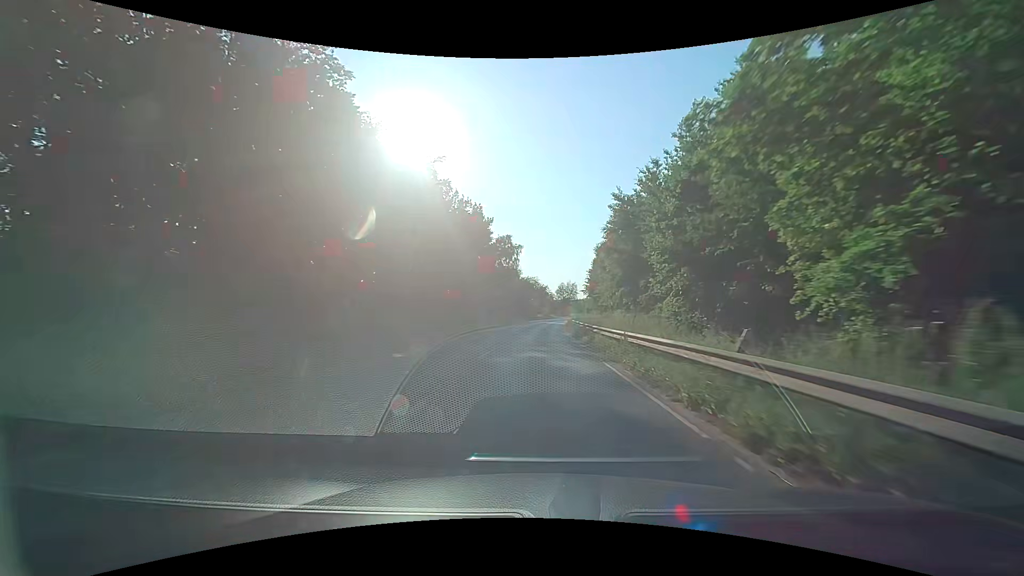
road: secondary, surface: asphalt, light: Day
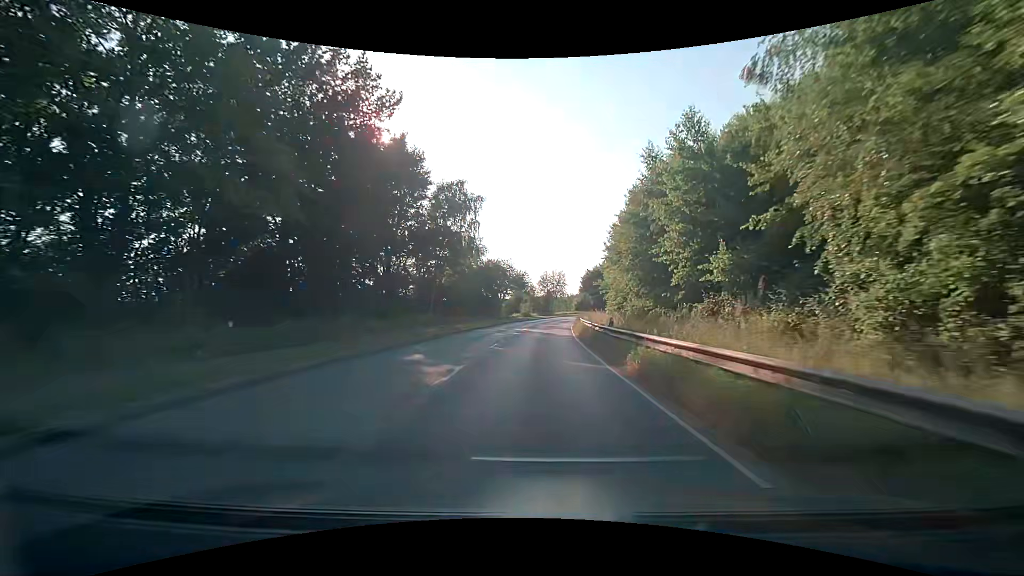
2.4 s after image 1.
(+1.0, +40.8) m; +3°
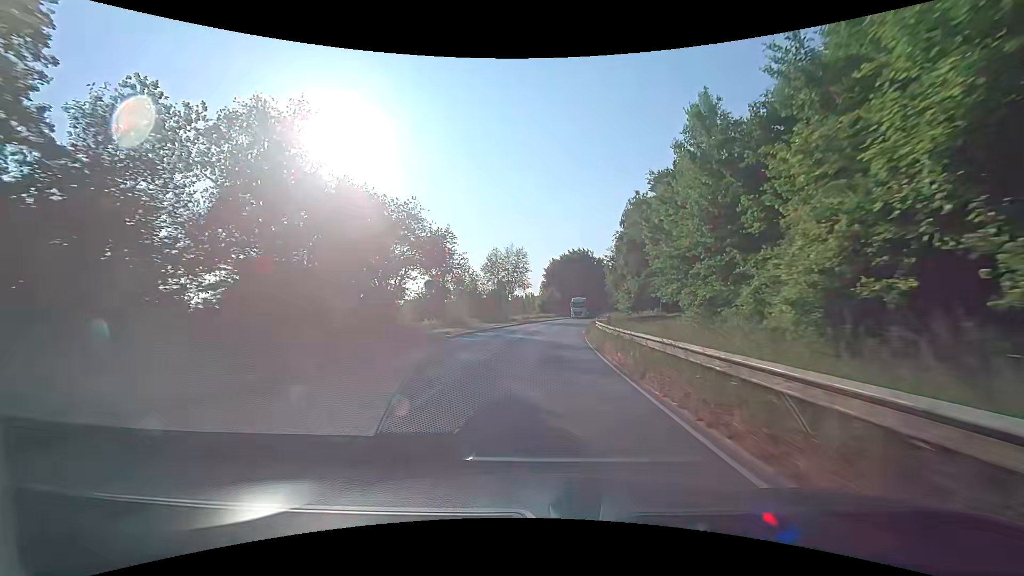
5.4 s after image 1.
(+1.9, +48.7) m; +5°
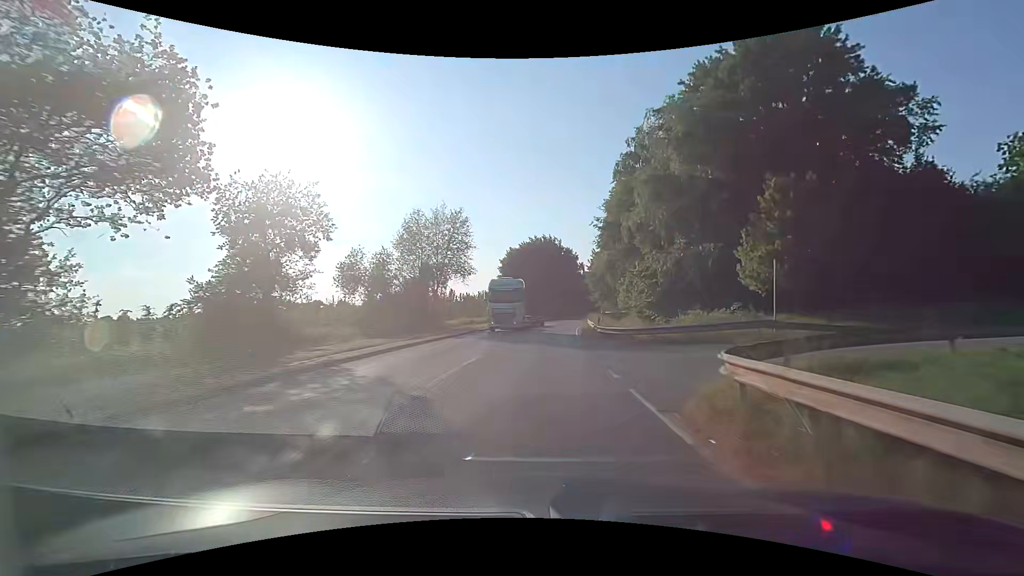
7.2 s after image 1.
(+1.5, +28.8) m; +5°
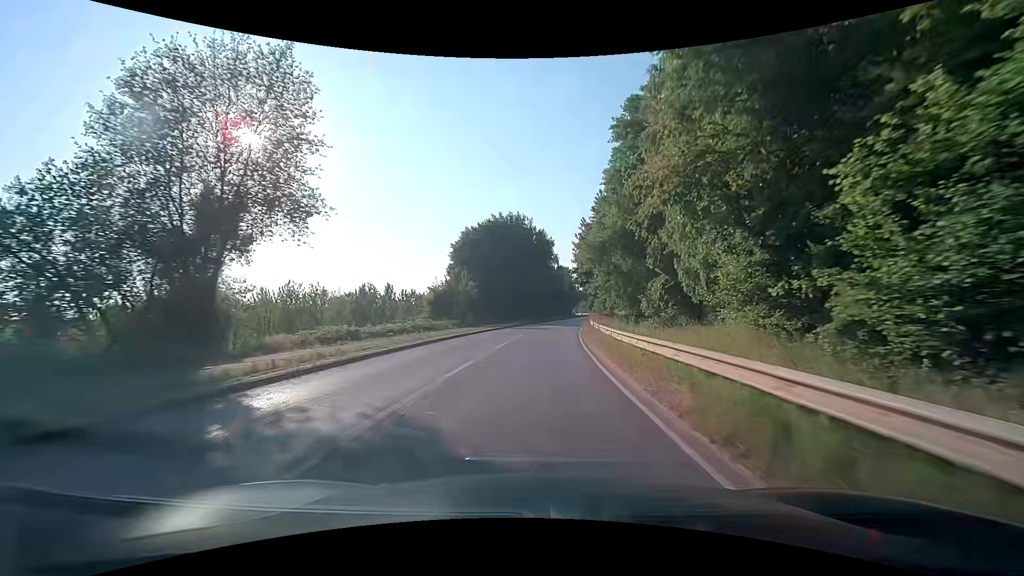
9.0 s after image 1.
(+1.0, +28.9) m; +4°
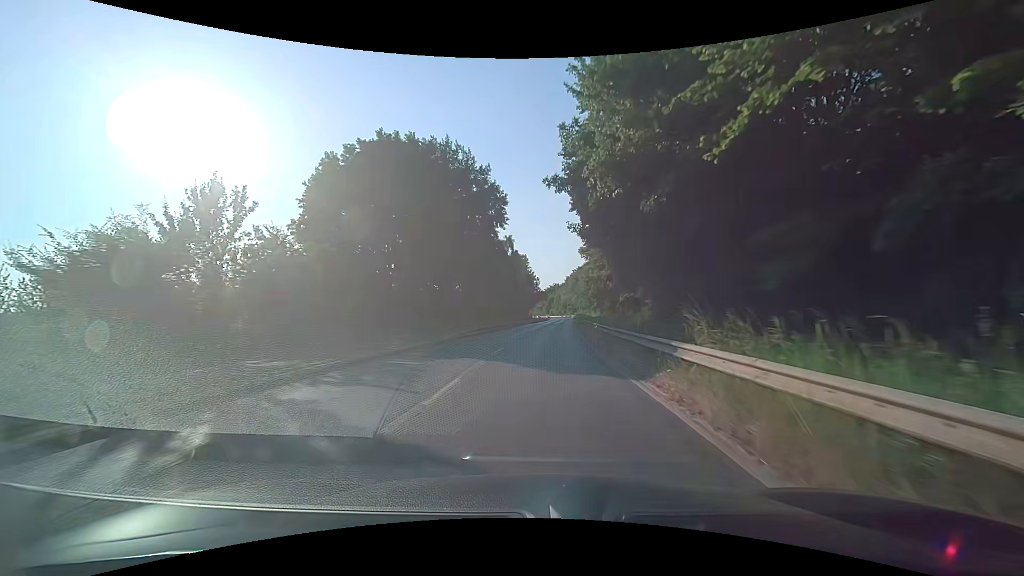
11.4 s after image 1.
(+1.3, +39.3) m; +5°
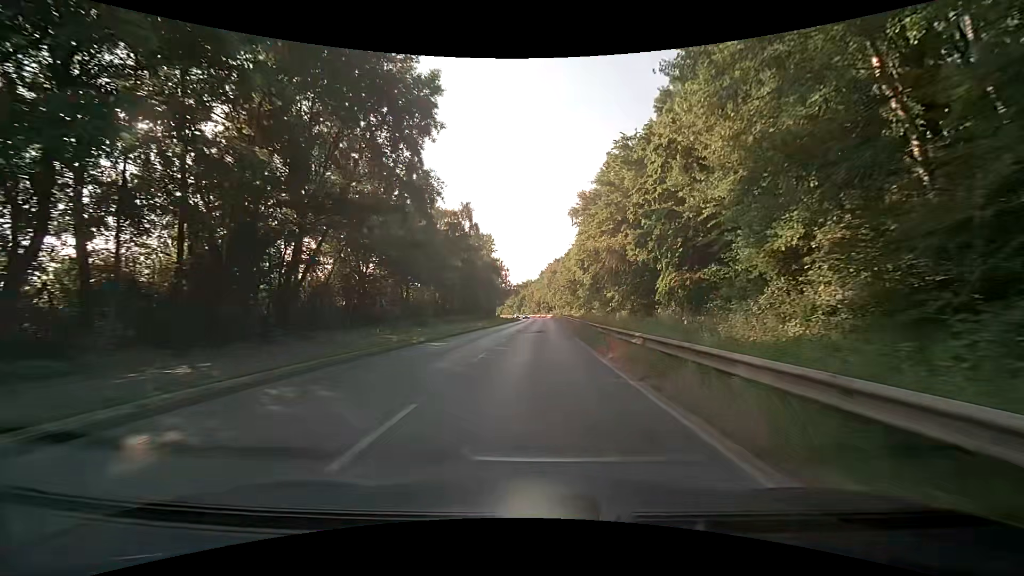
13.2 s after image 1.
(+0.9, +29.9) m; +3°
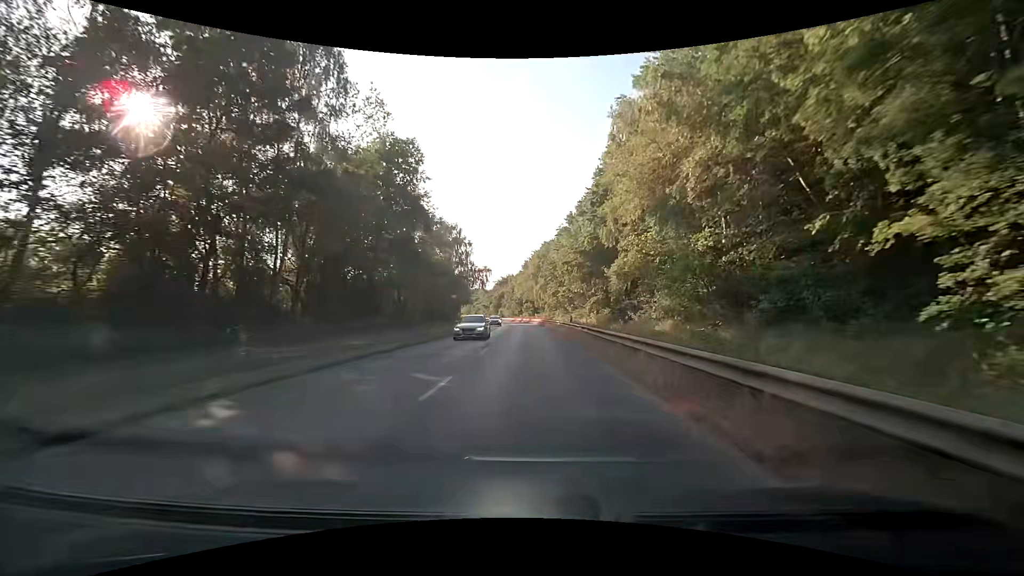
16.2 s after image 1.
(+1.4, +50.6) m; +2°
(0, +10) (0, +20) (0, +30) (0, +40) (0, +50) (0, +60) (-1, +70) (-1, +80) (-2, +90) (-3, +100) m
